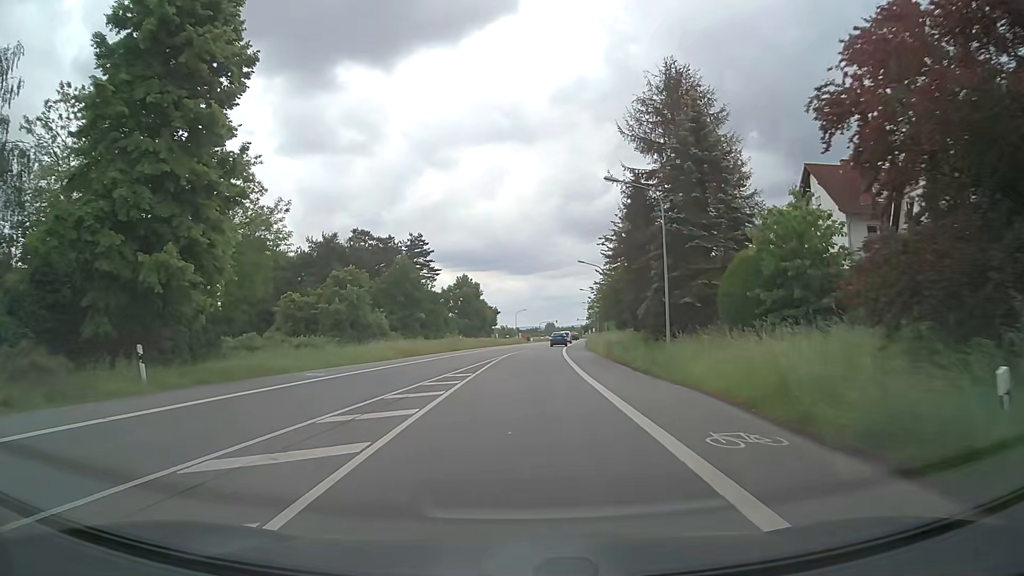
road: primary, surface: asphalt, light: Day
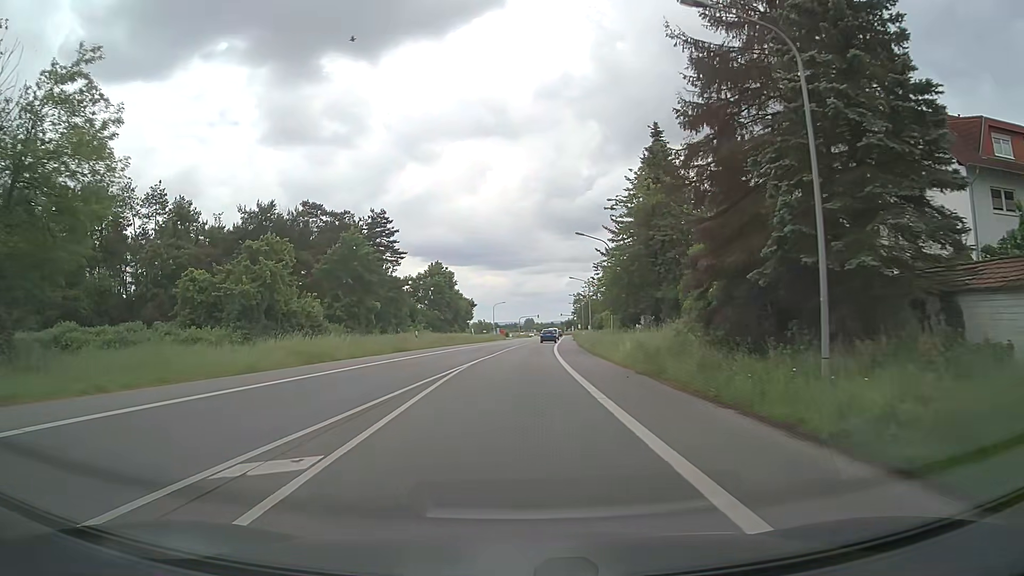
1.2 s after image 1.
(+0.2, +16.0) m; +2°
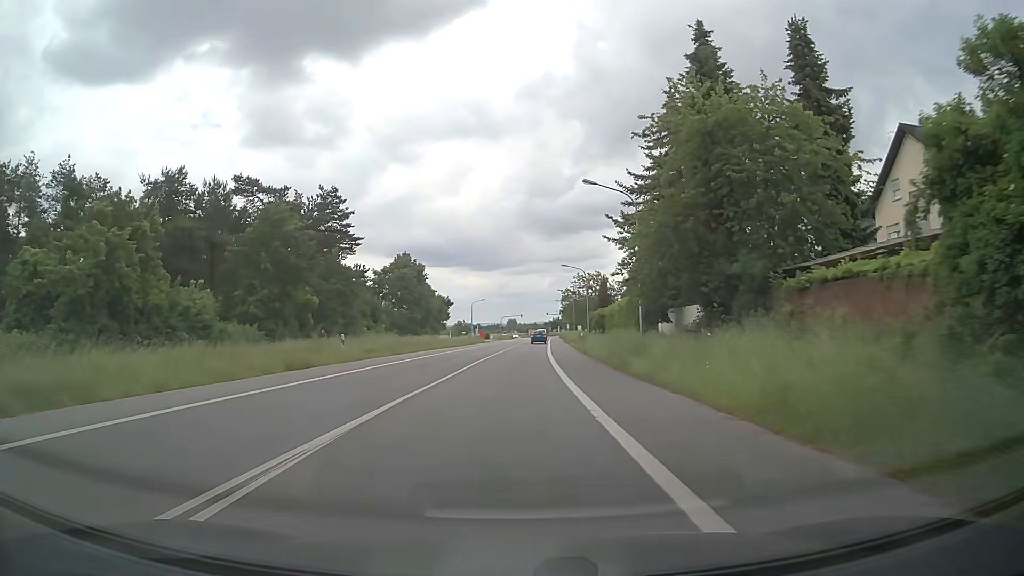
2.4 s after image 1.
(+0.2, +16.4) m; +1°
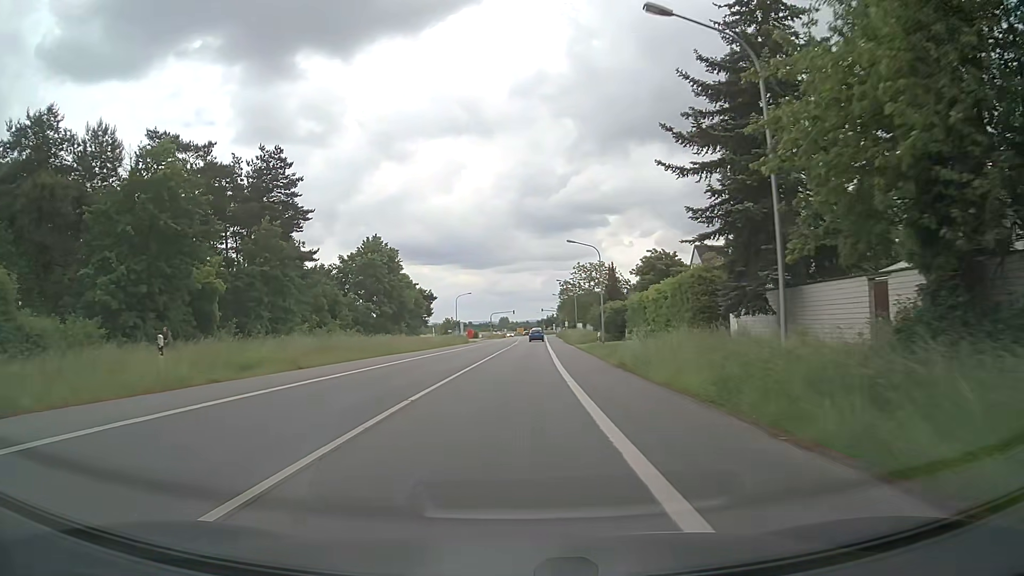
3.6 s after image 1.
(+0.2, +16.8) m; +1°
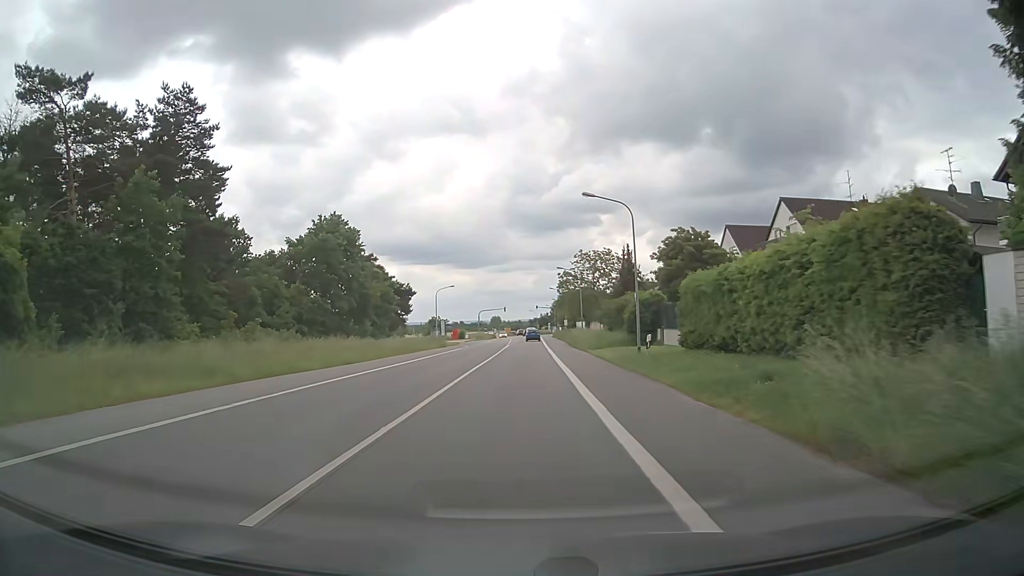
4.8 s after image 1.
(+0.1, +17.3) m; +1°
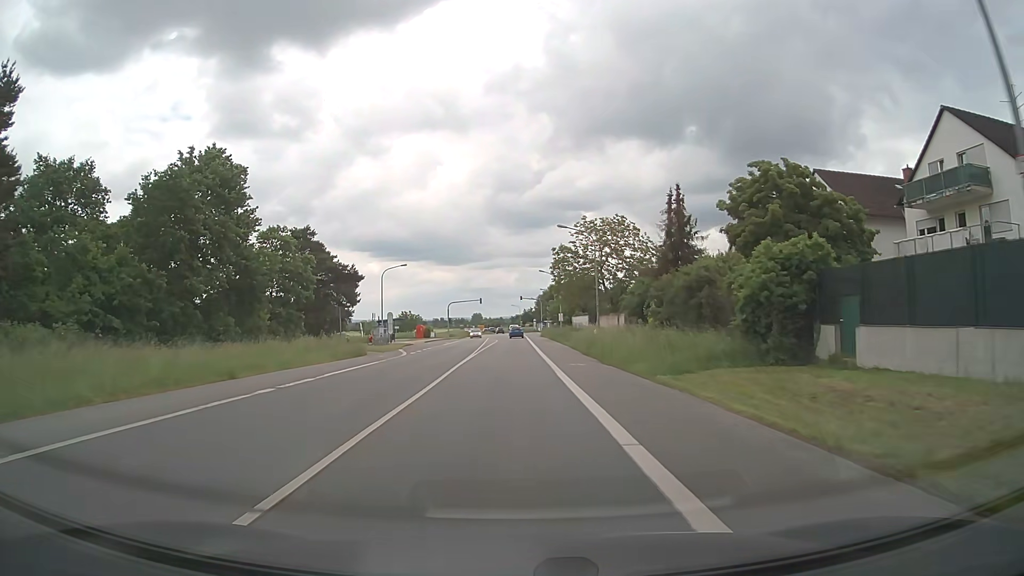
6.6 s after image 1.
(+0.4, +27.0) m; +2°
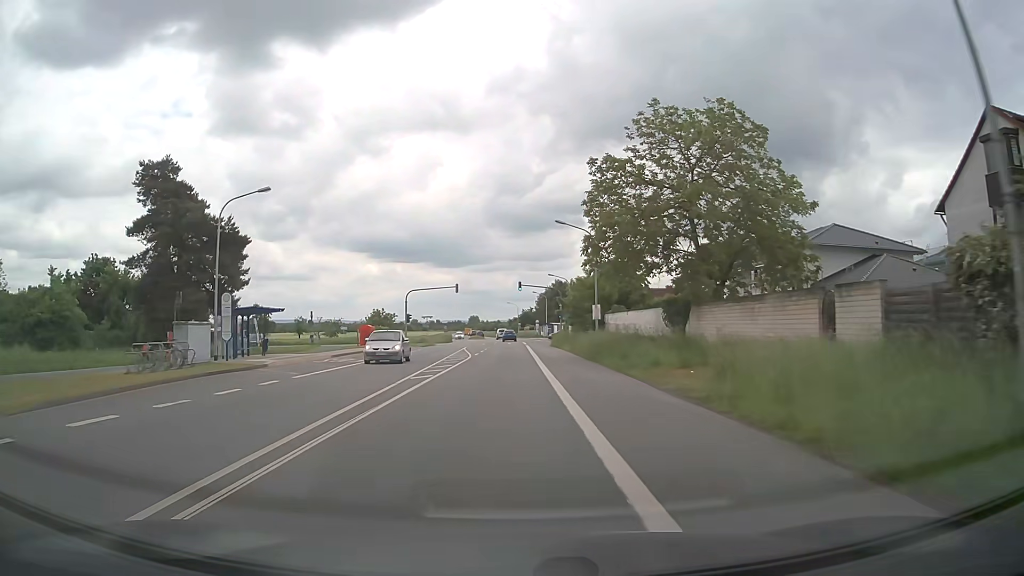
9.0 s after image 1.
(+0.2, +37.9) m; 0°
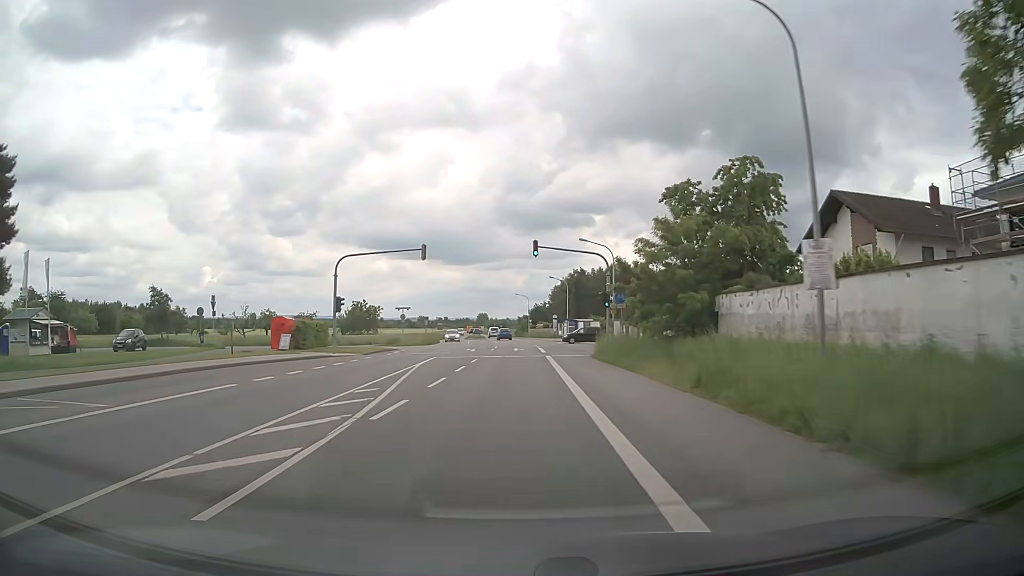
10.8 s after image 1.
(-0.1, +29.5) m; -1°
(0, +10) (0, +20) (0, +30) (0, +40) (0, +50) (0, +60) (-1, +70) (-1, +80) (-2, +90) (-2, +100) m
